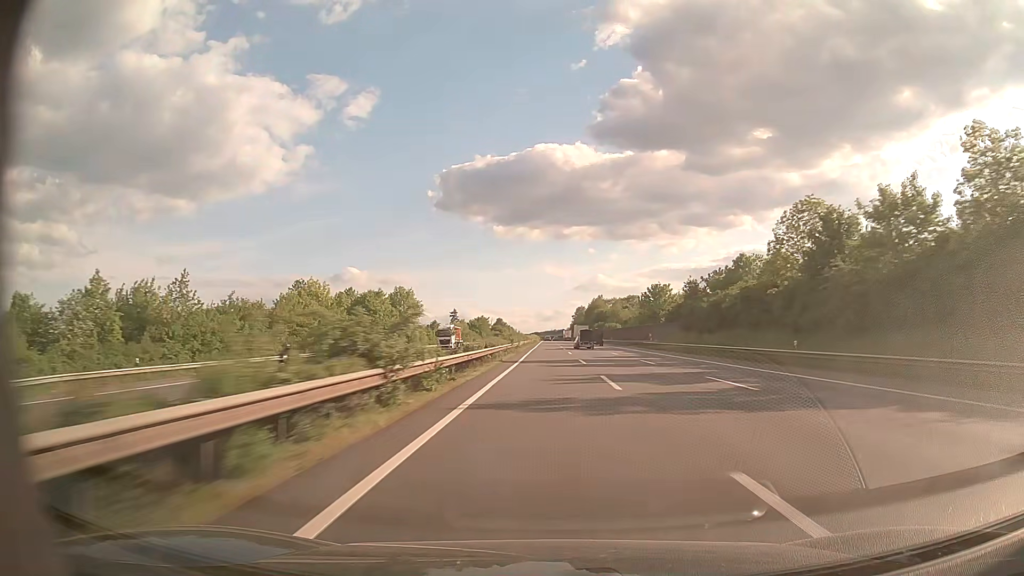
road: motorway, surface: asphalt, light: Day
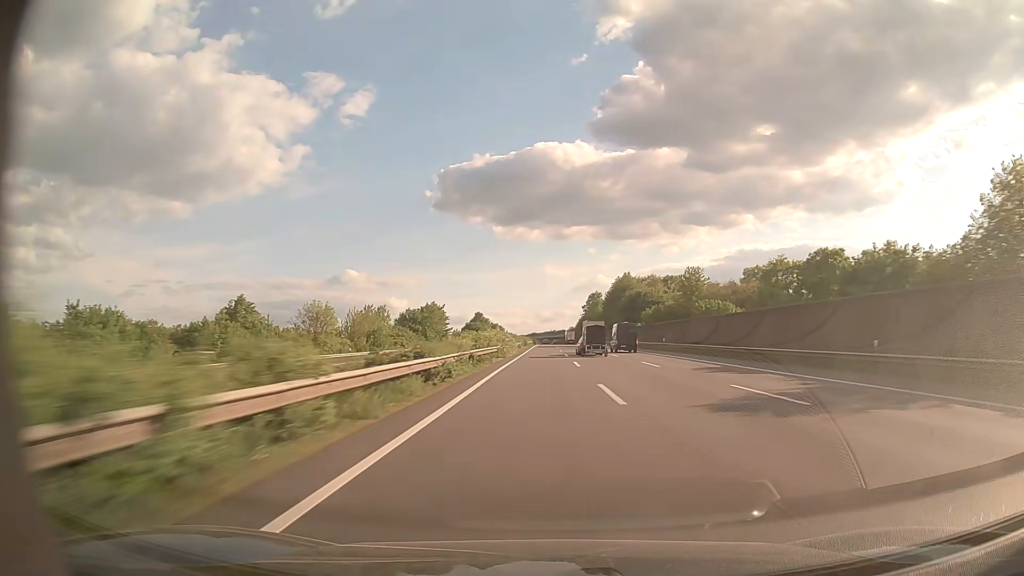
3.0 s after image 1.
(+0.4, +112.6) m; 0°
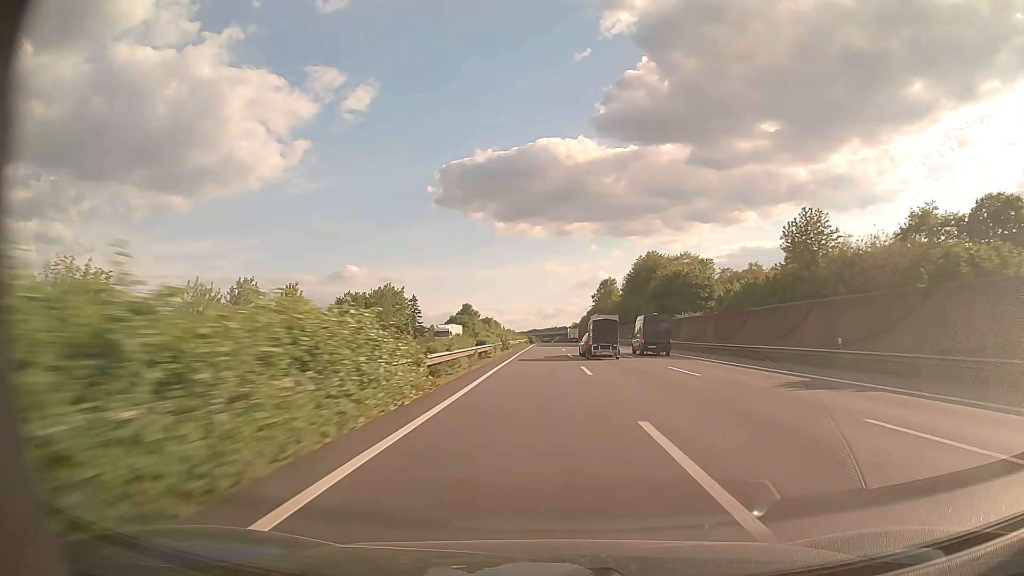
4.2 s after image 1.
(-0.1, +44.9) m; 0°
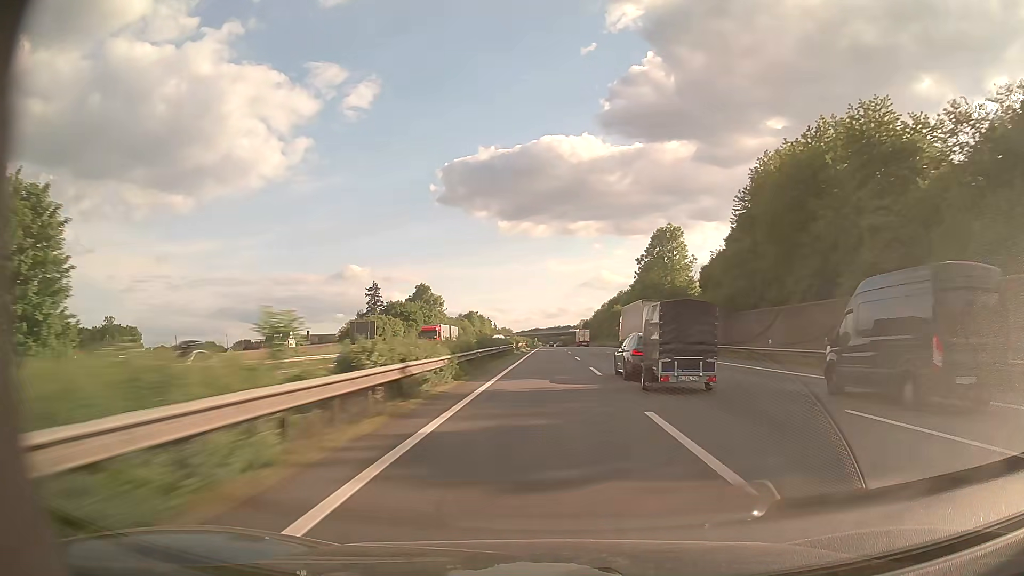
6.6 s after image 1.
(-0.2, +89.3) m; 0°
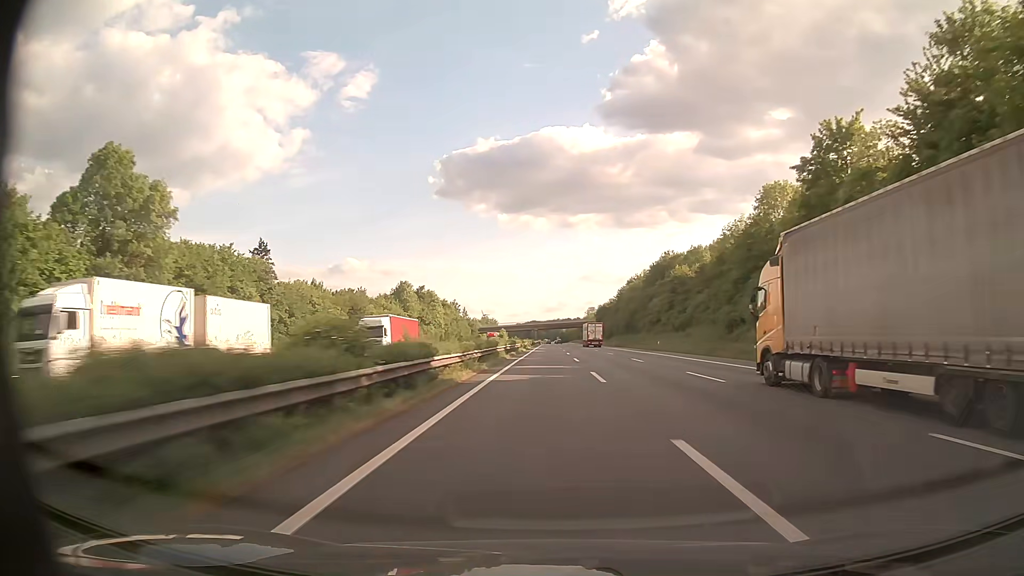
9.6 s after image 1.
(+0.5, +111.1) m; 0°
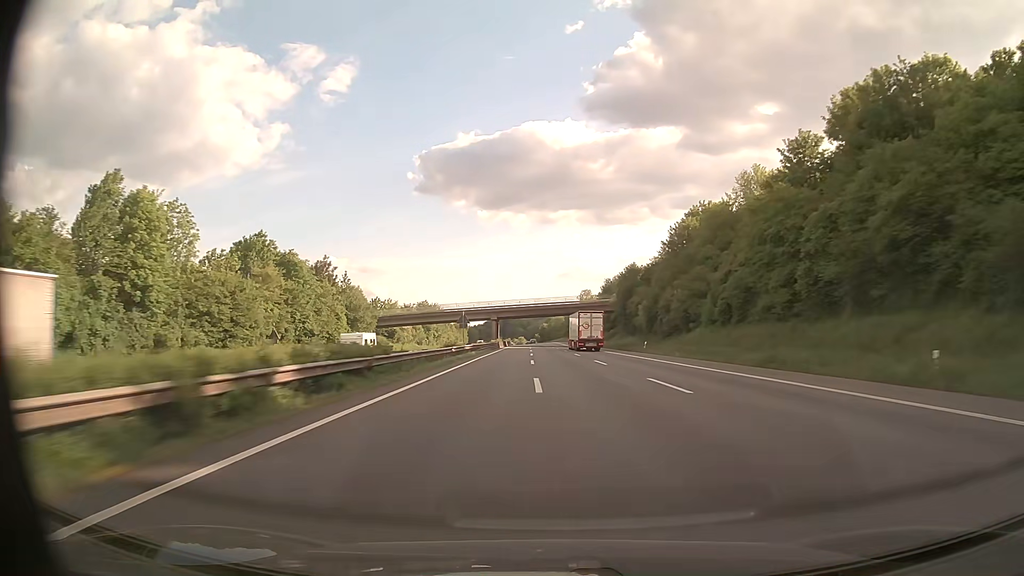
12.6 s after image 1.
(+1.7, +111.9) m; +2°
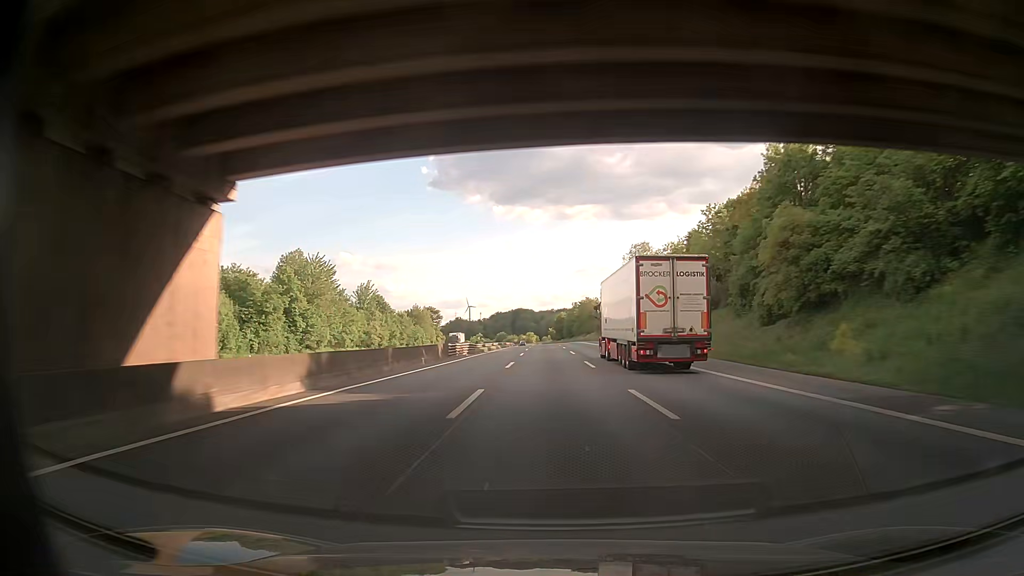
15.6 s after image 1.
(-1.6, +113.3) m; -2°
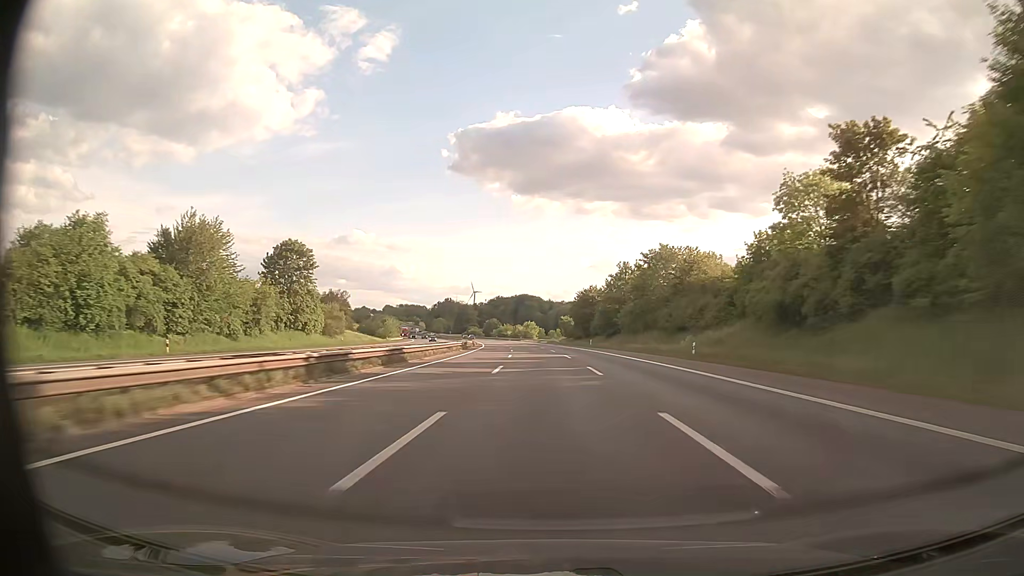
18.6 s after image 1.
(-0.6, +113.5) m; -1°
(0, +10) (0, +20) (0, +30) (0, +40) (0, +50) (0, +60) (0, +70) (-1, +80) (-1, +90) (-1, +100) m
